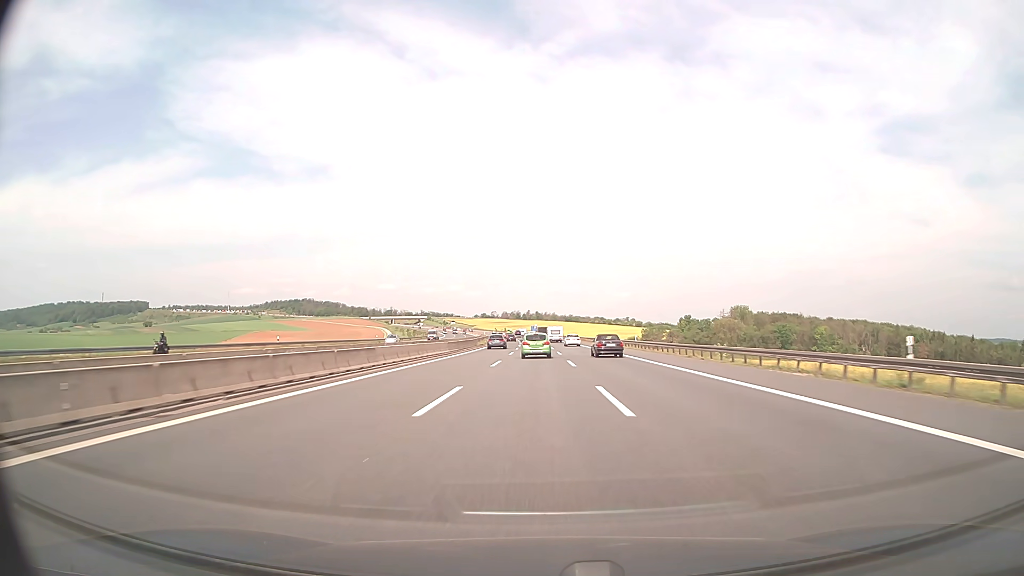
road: motorway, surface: asphalt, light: Day
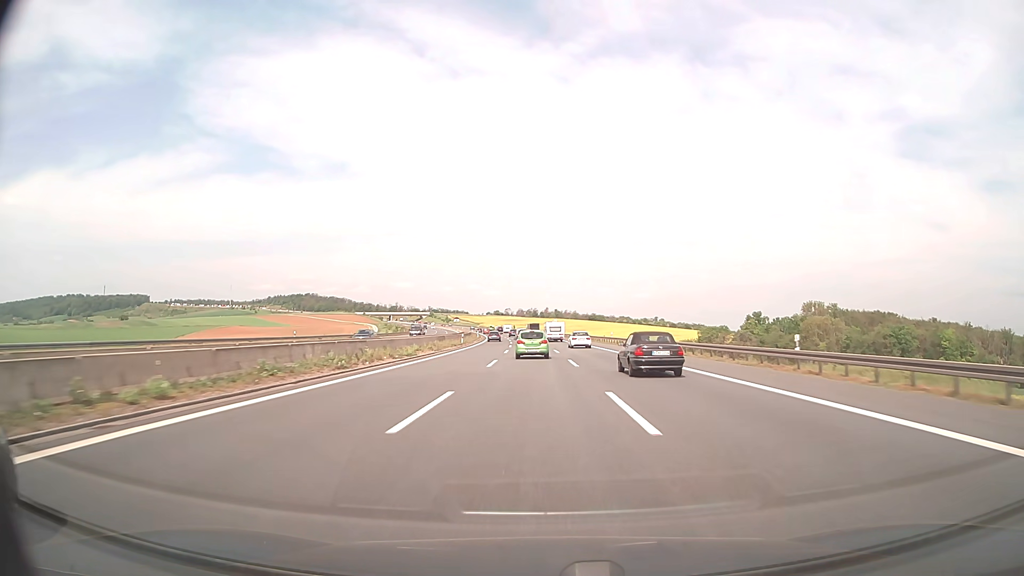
(-0.9, +91.7) m; -1°
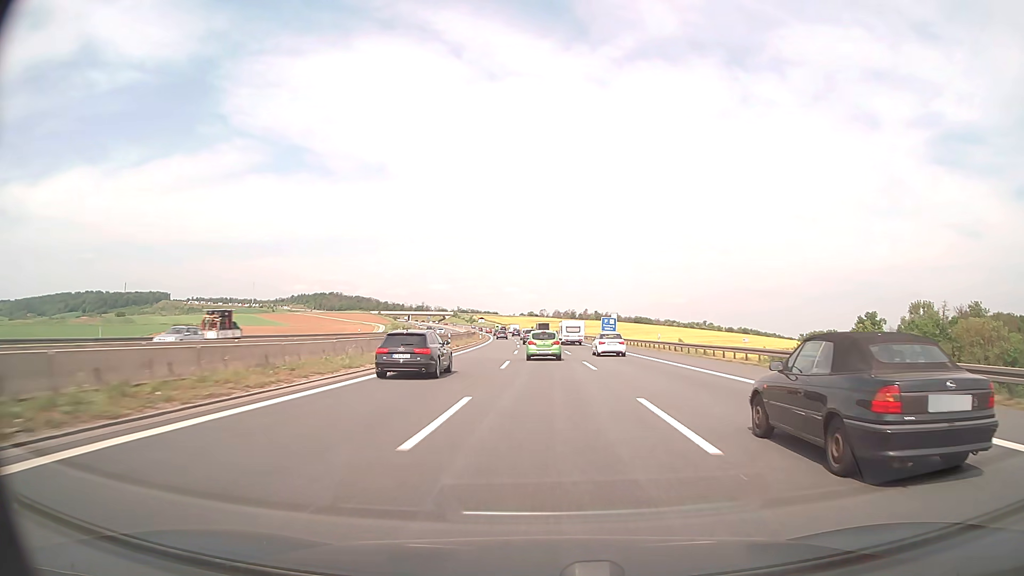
(-1.8, +73.1) m; -3°
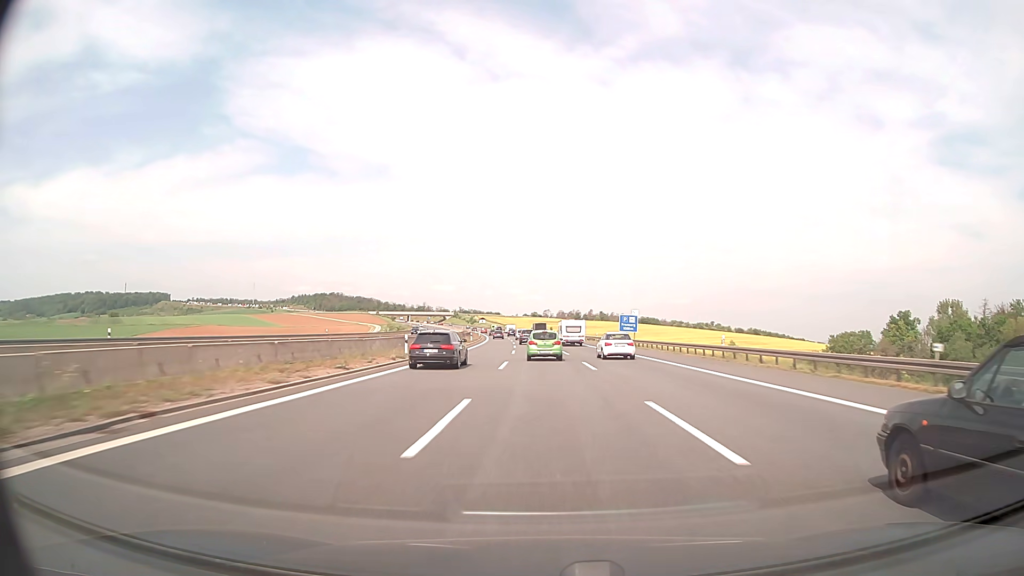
(0.0, +18.4) m; 0°
(0, +10) (0, +20) (0, +30) (0, +40) (-1, +50) (-1, +60) (-1, +70) (-2, +80) (-2, +90) (-3, +100) m
